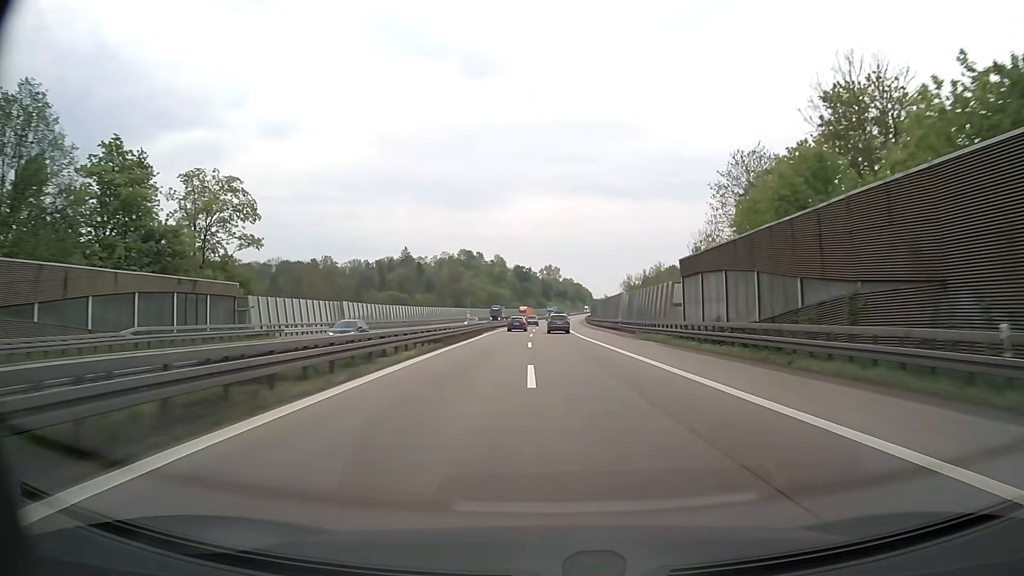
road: motorway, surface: asphalt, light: Day
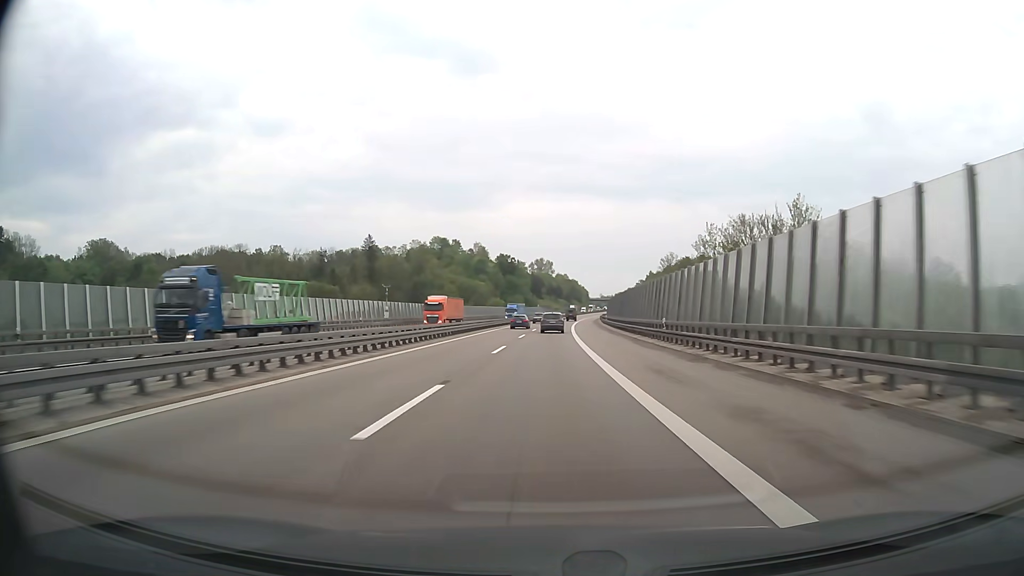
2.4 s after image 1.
(+0.6, +77.5) m; +1°
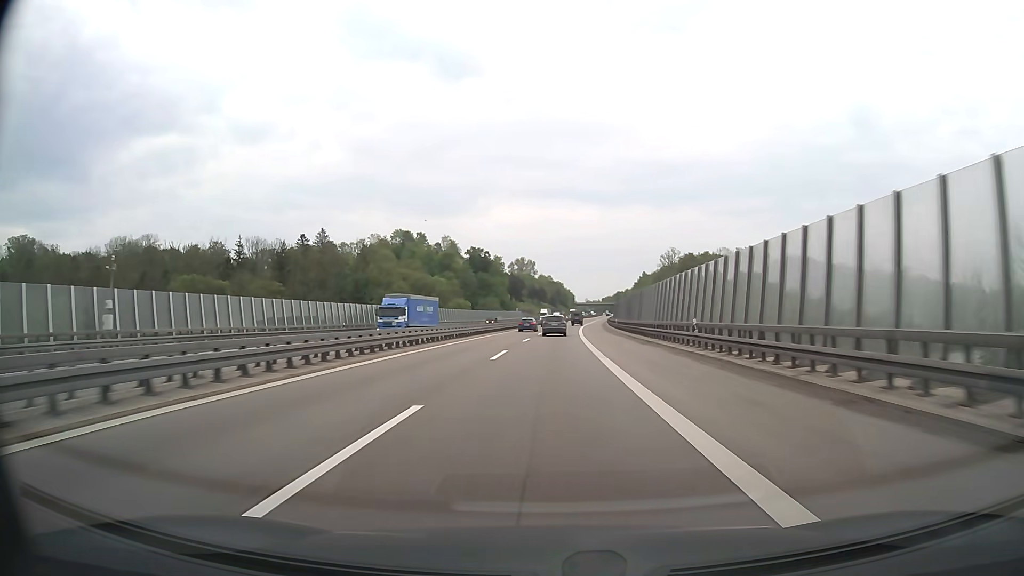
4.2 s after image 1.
(+0.4, +57.2) m; +1°
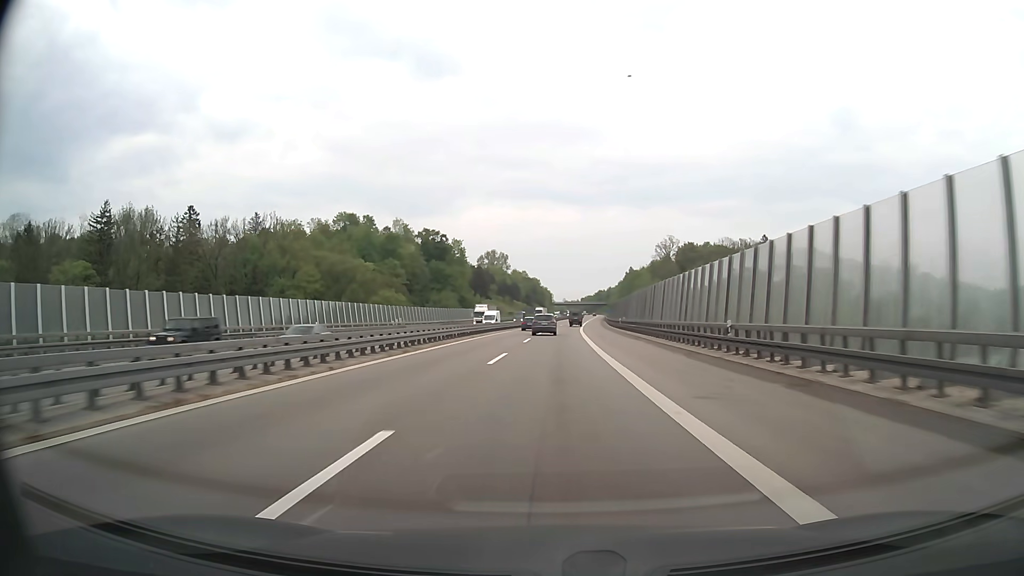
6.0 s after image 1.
(+1.1, +56.4) m; +2°
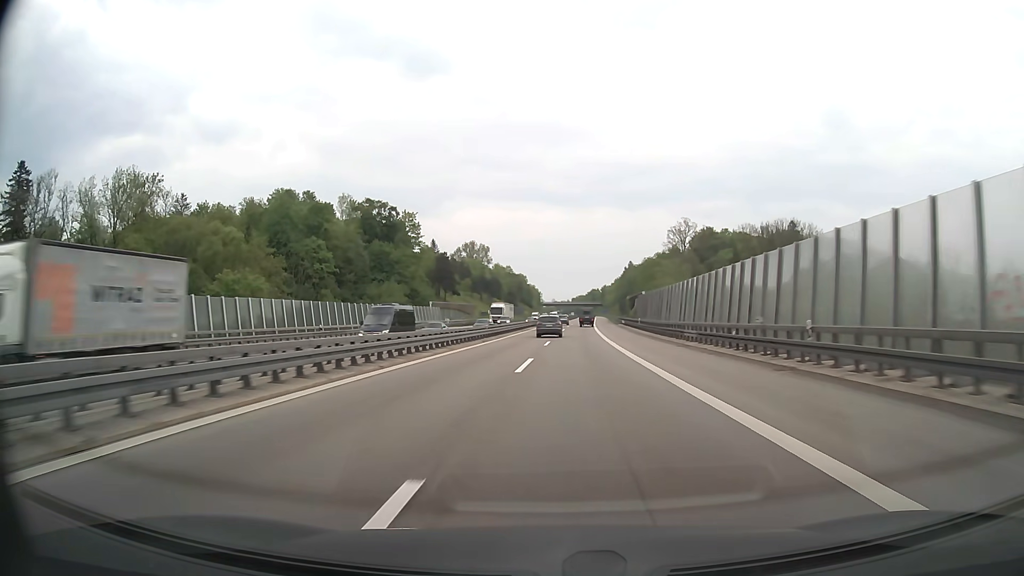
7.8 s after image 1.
(+0.6, +56.3) m; +1°
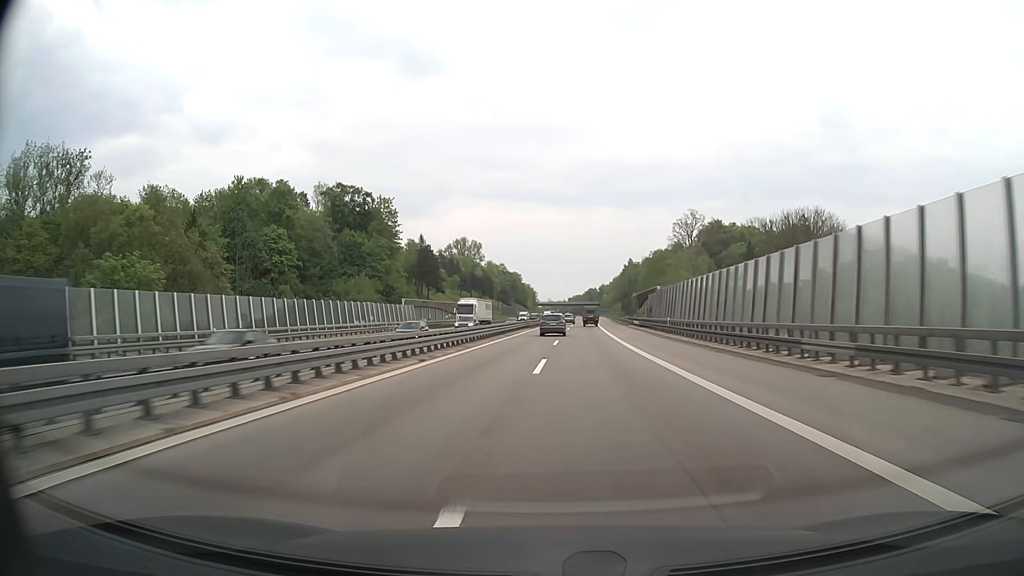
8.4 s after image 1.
(0.0, +18.8) m; 0°
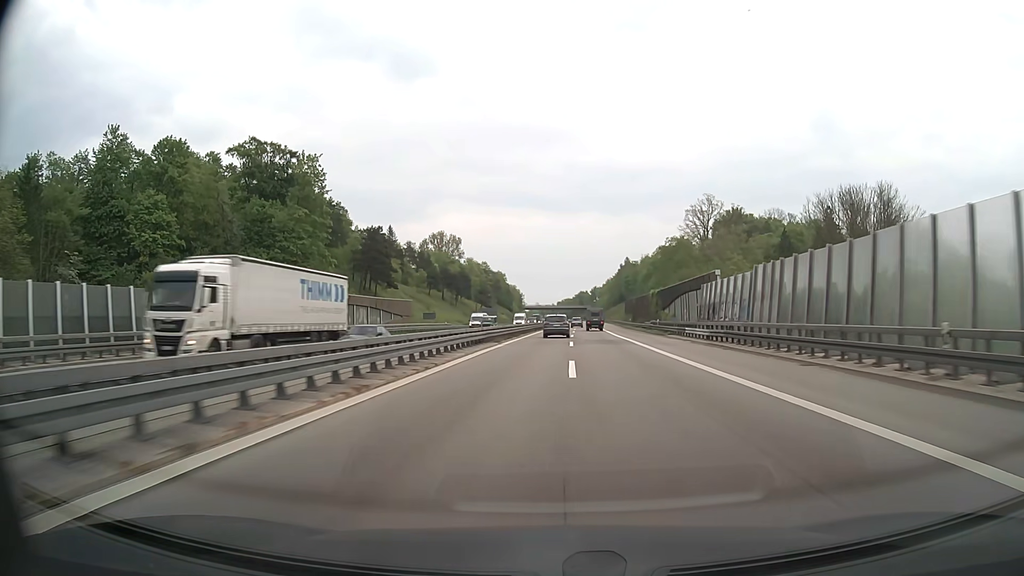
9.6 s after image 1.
(+0.2, +37.5) m; +1°
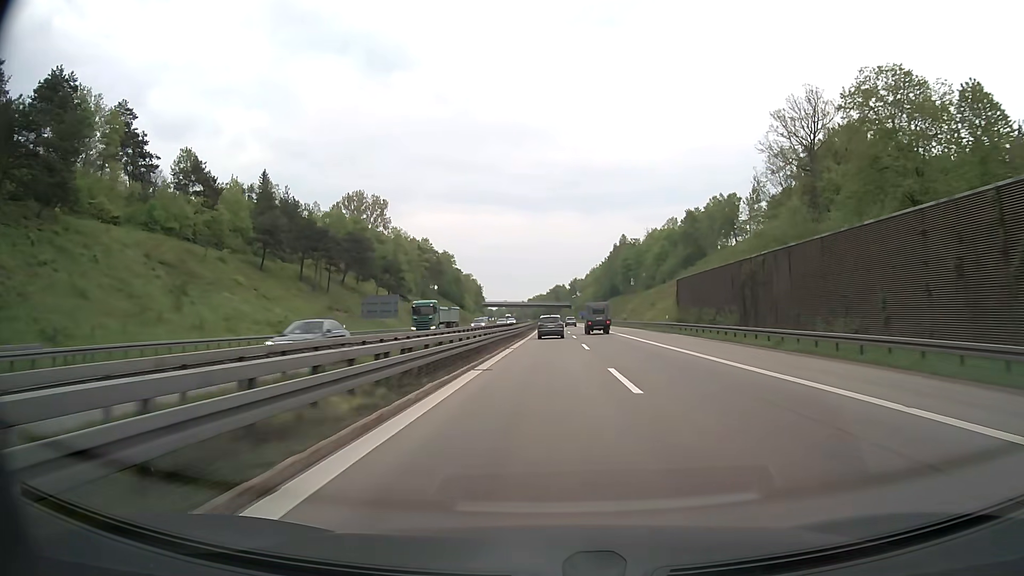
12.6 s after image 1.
(+2.2, +93.5) m; +2°
(0, +10) (0, +20) (0, +30) (0, +40) (0, +50) (+1, +60) (+1, +70) (+1, +80) (+1, +90) (+1, +100) m
